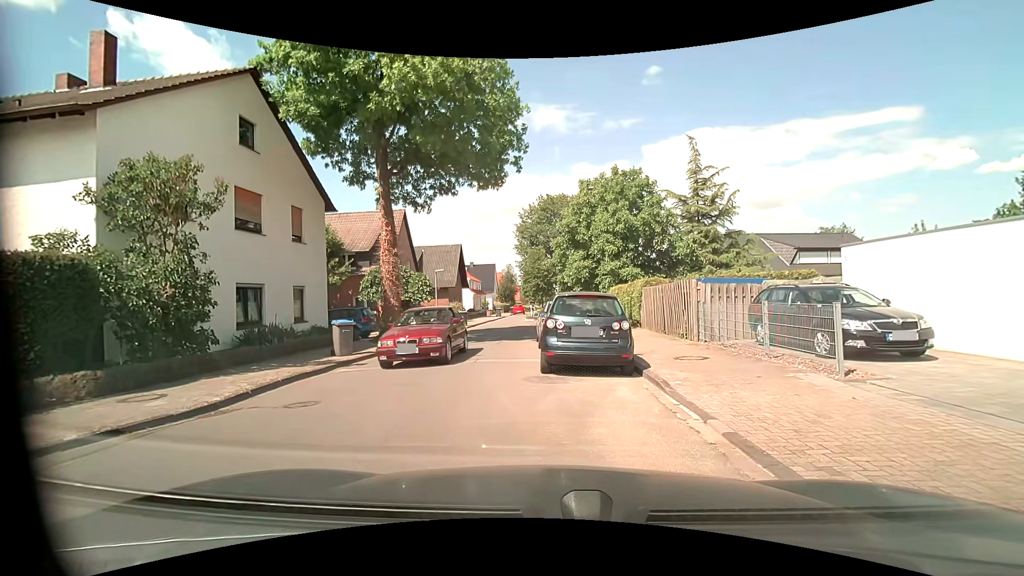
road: unclassified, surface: asphalt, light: Day
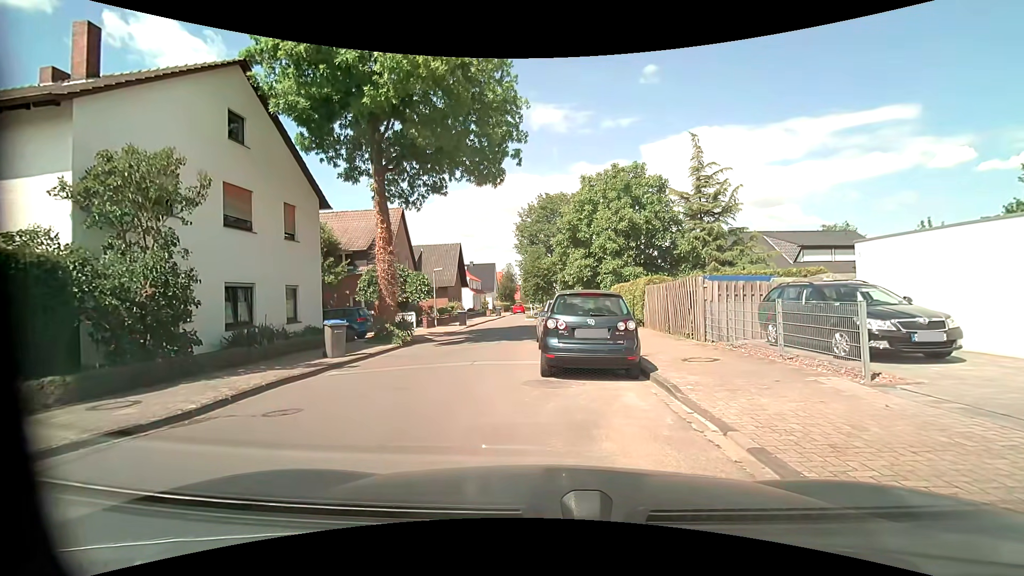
(0.0, +0.6) m; 0°
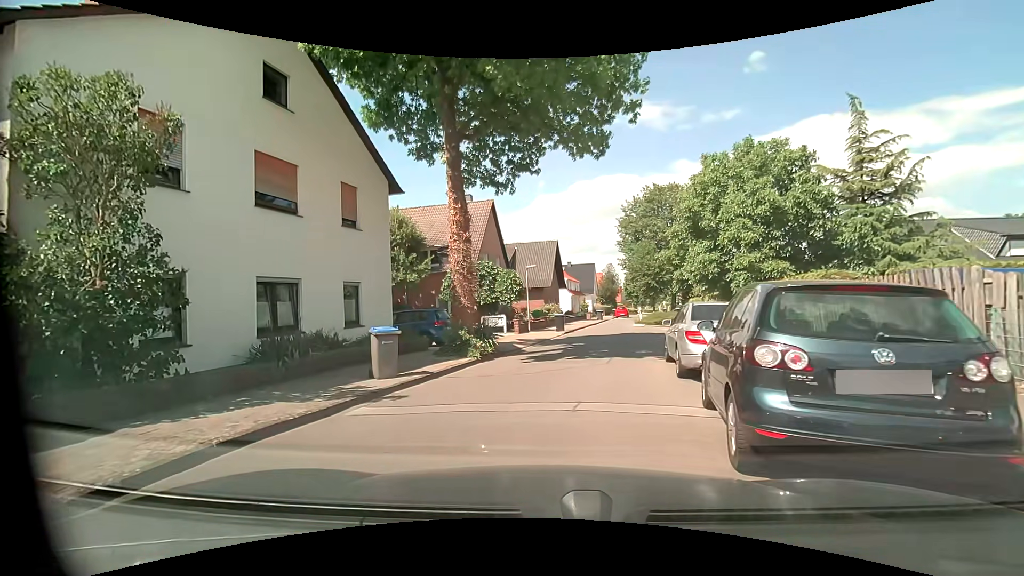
(-0.4, +4.8) m; -12°
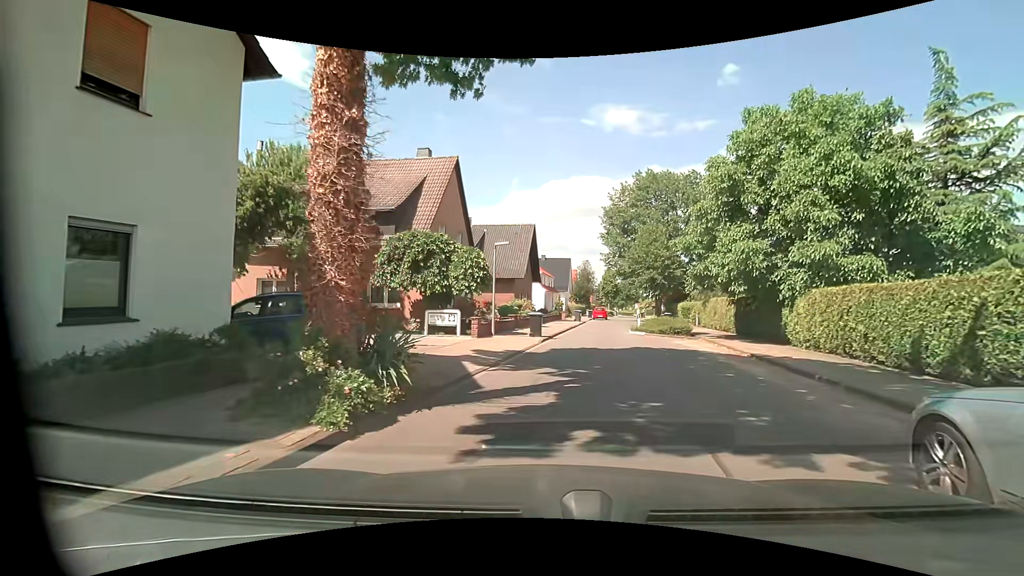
(-0.4, +8.9) m; +4°
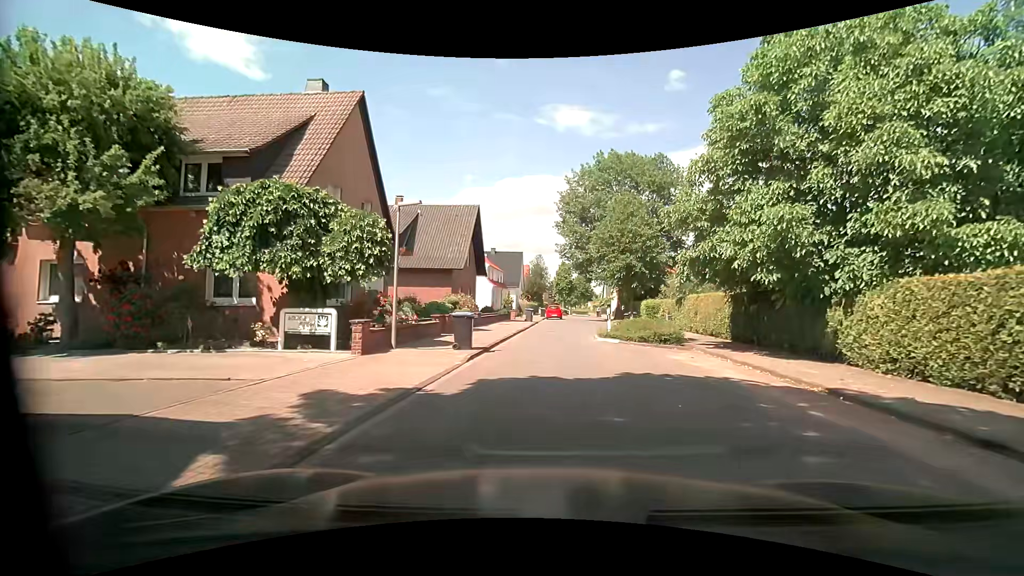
(+0.4, +7.8) m; +5°
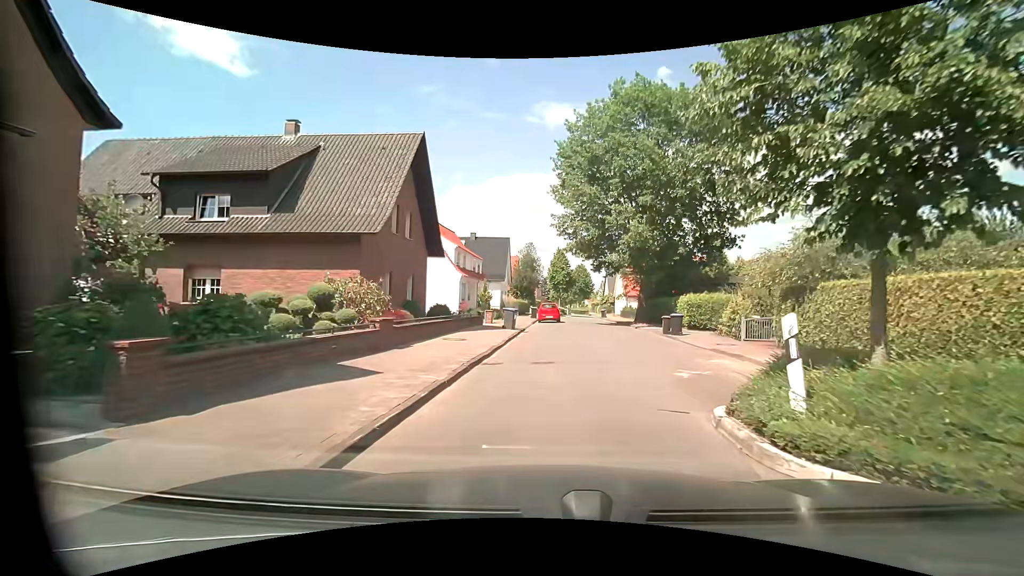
(+0.1, +15.8) m; 0°
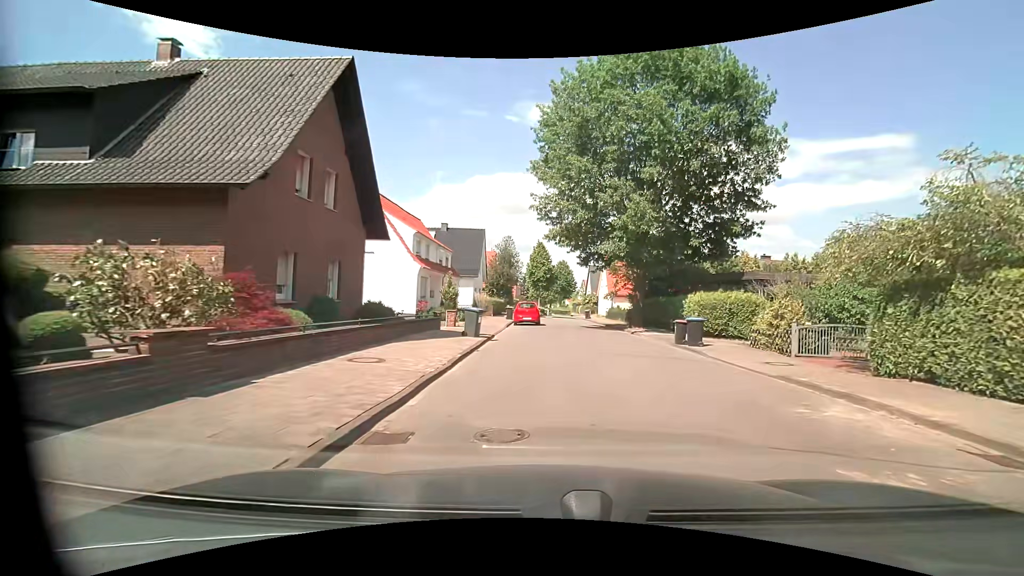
(+0.1, +6.5) m; +3°
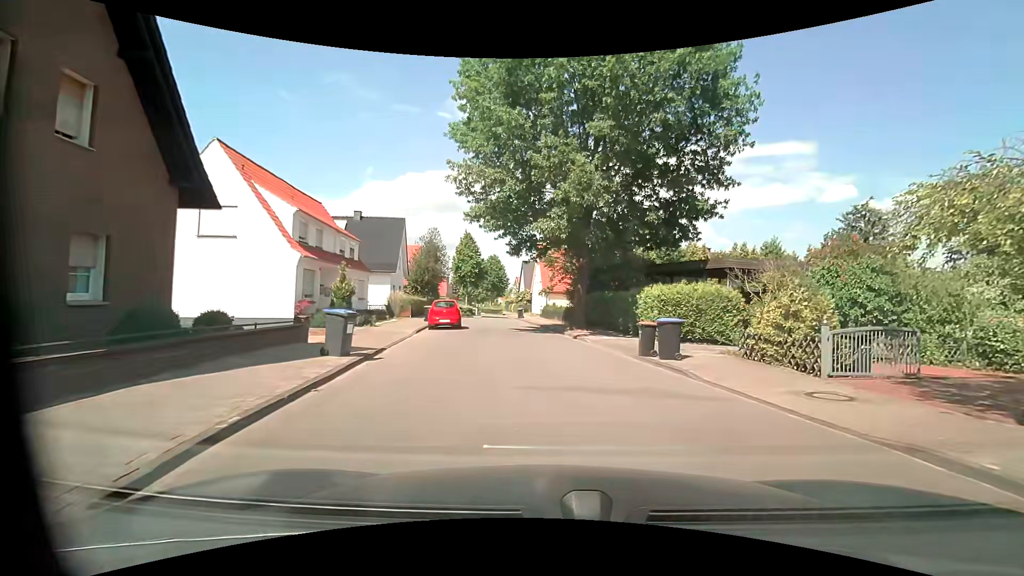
(+0.4, +6.3) m; +7°
